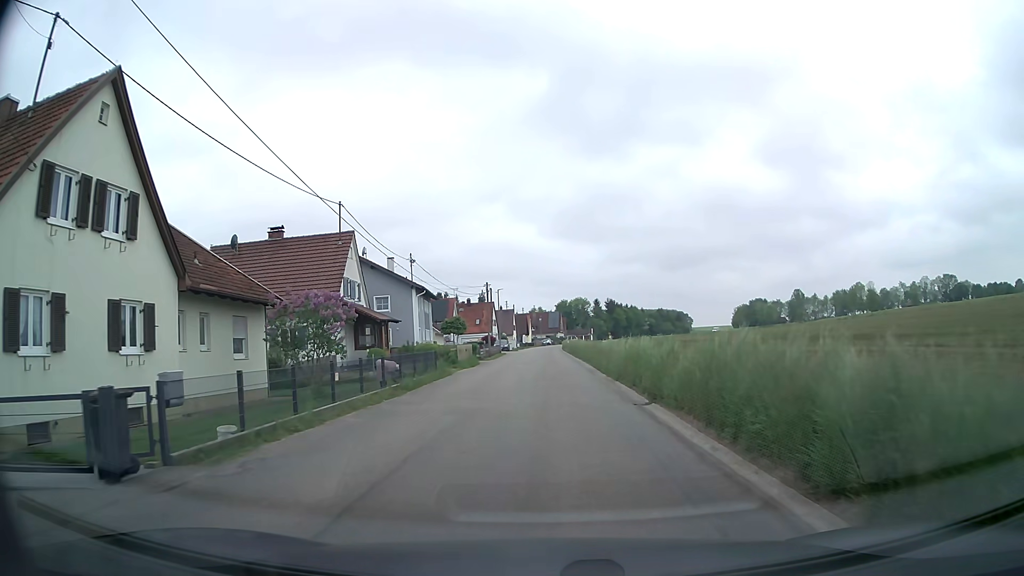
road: tertiary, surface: asphalt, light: Day
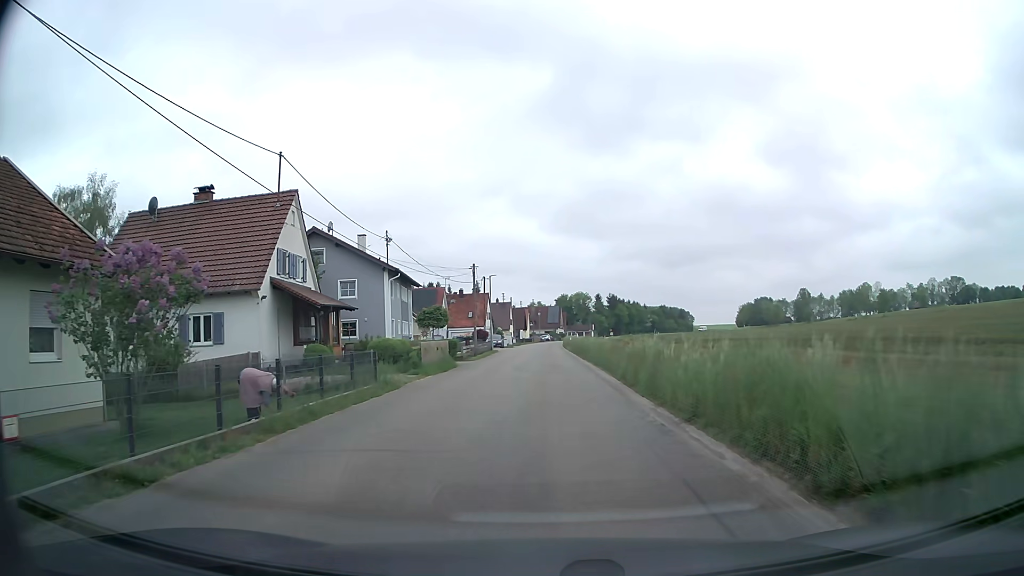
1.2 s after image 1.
(0.0, +9.7) m; 0°
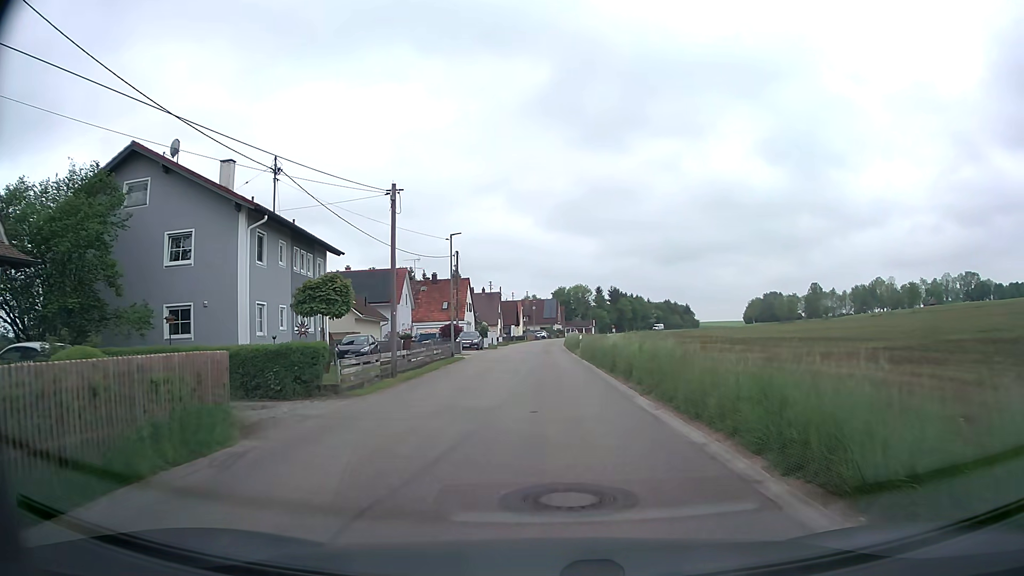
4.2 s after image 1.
(+0.2, +22.4) m; +1°
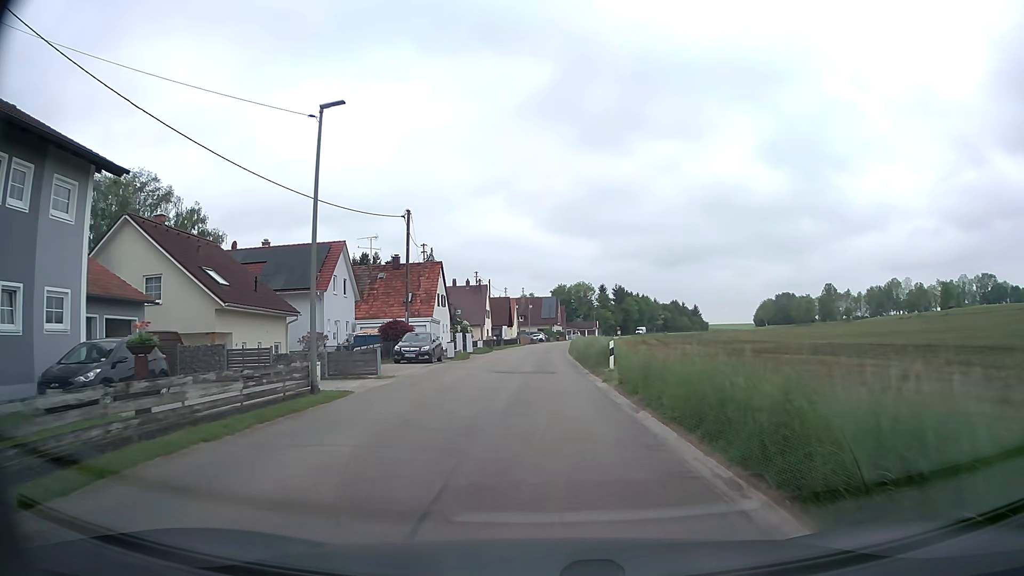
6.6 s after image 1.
(+0.1, +20.7) m; 0°
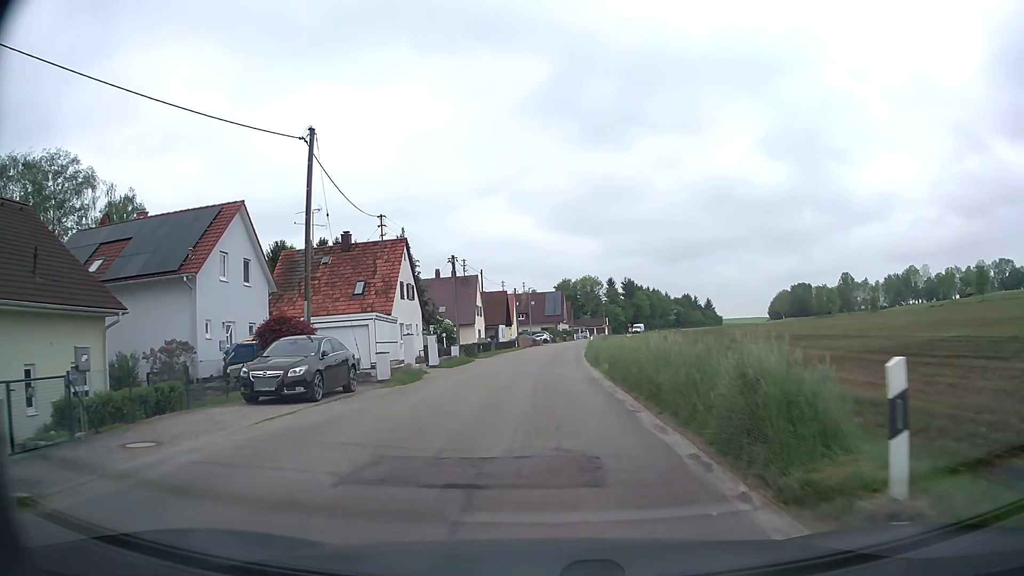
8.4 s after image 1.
(-0.1, +16.9) m; 0°
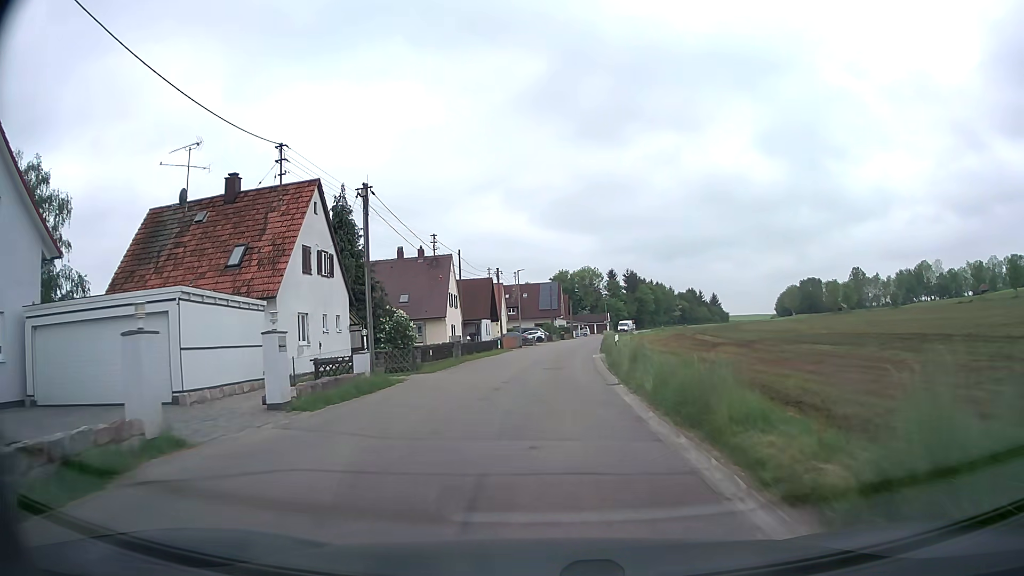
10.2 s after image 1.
(0.0, +17.3) m; 0°
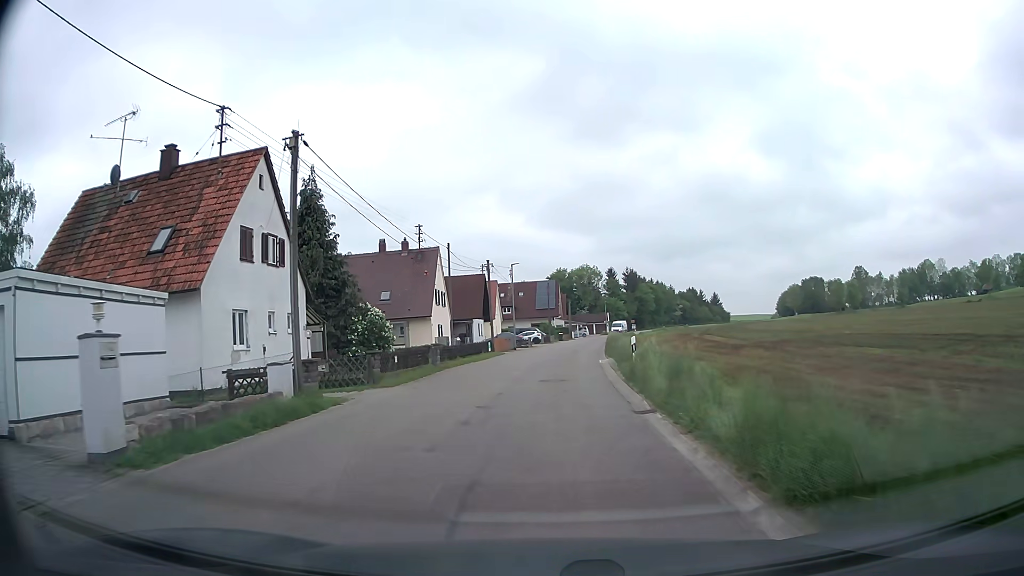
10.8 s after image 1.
(+0.1, +5.5) m; +1°
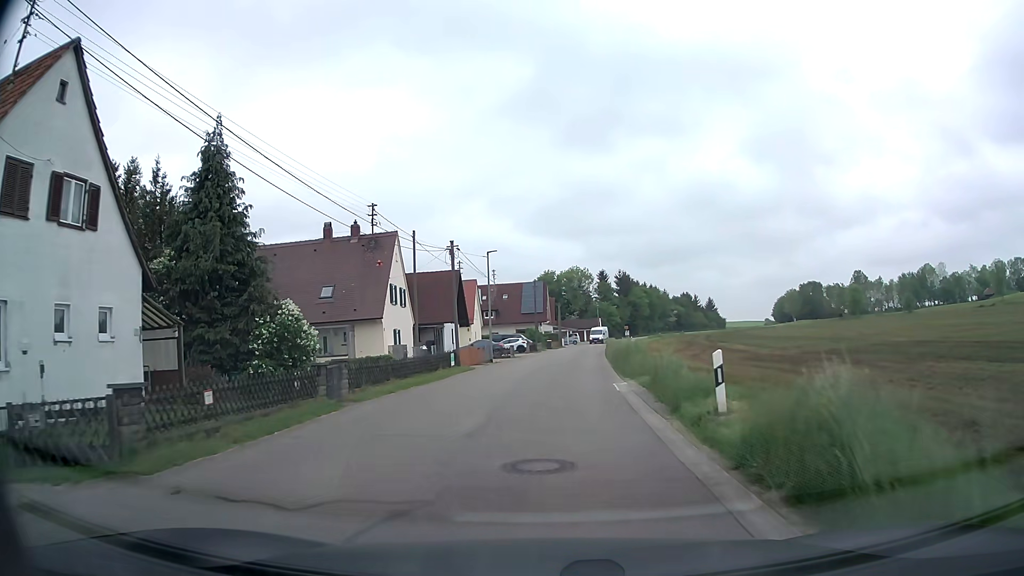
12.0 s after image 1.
(+0.1, +11.0) m; +1°
(0, +10) (+1, +20) (+1, +30) (+2, +40) (+3, +50) (+4, +60) (+5, +70) (+6, +80) (+8, +90) (+10, +99) m
